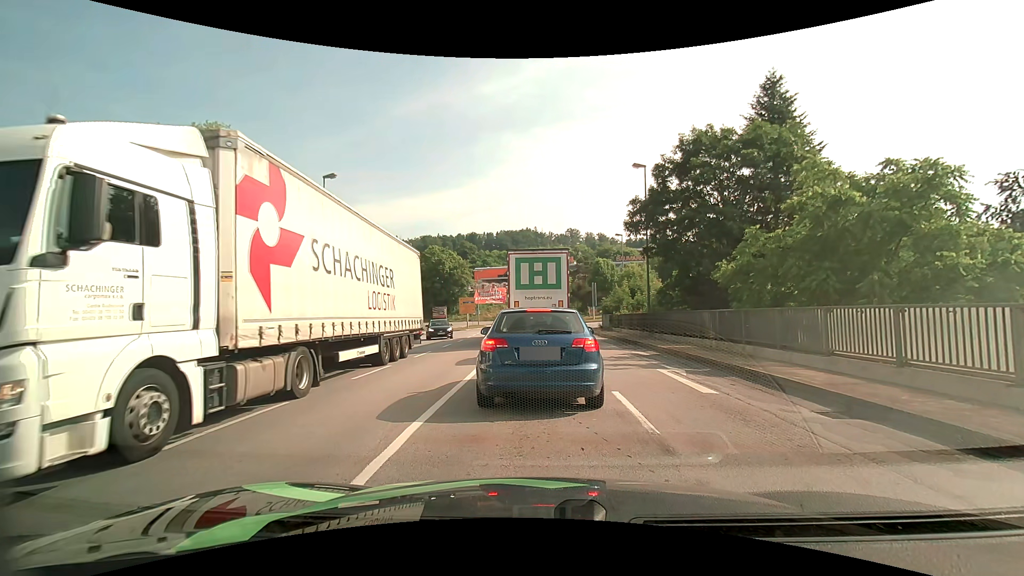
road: primary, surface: asphalt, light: Day
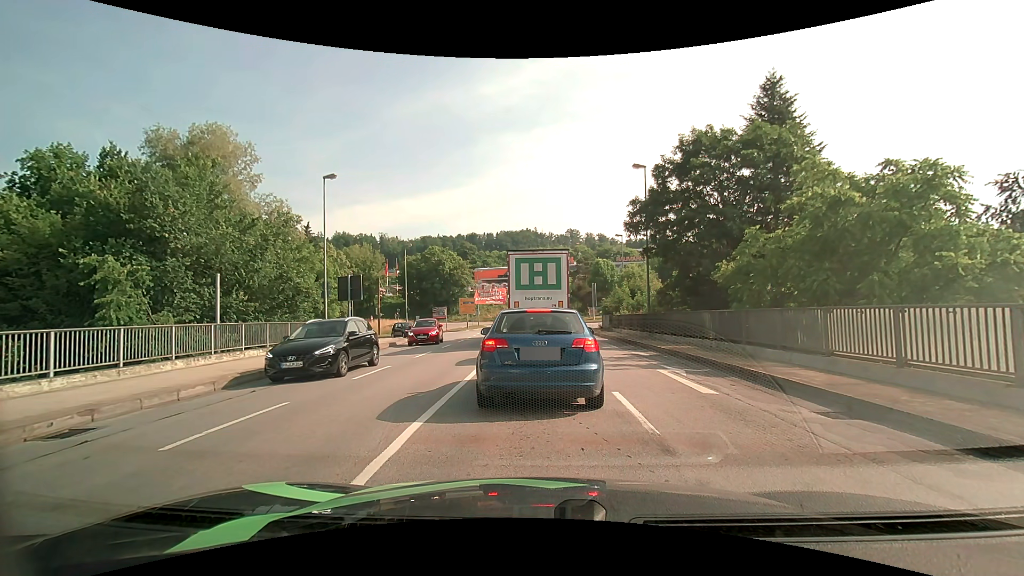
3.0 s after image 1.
(0.0, 0.0) m; 0°
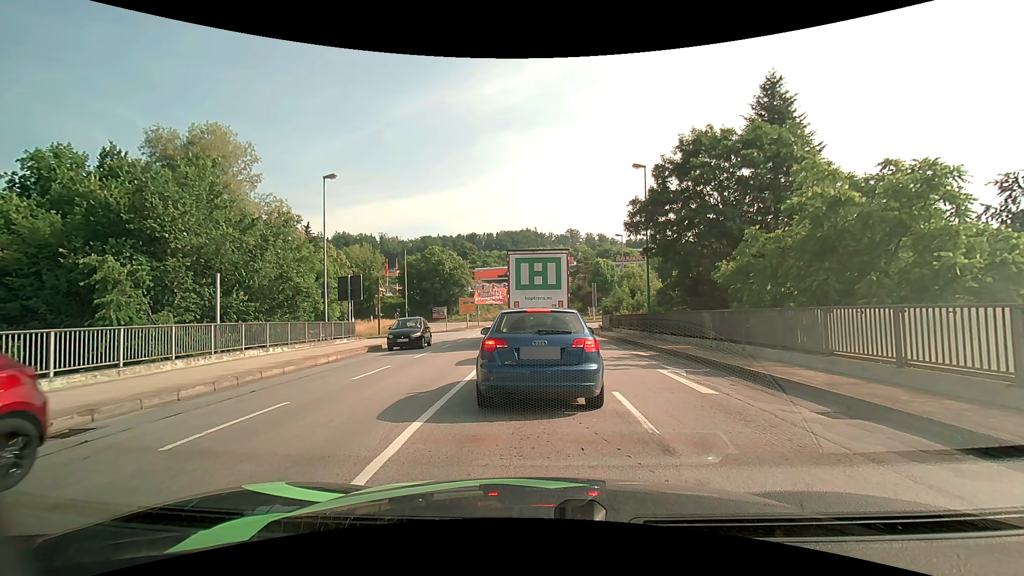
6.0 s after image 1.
(0.0, 0.0) m; 0°
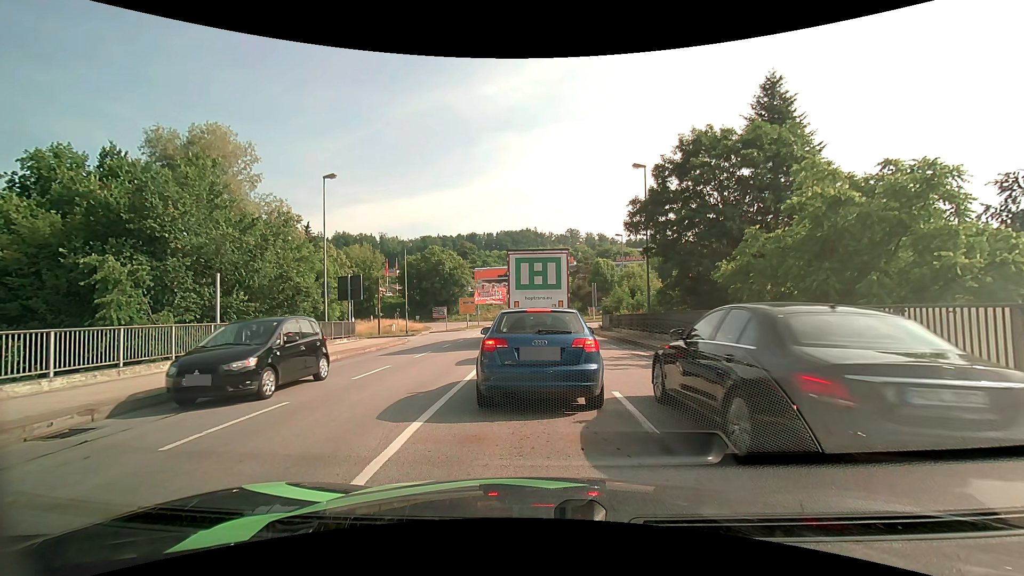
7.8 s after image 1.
(0.0, 0.0) m; 0°
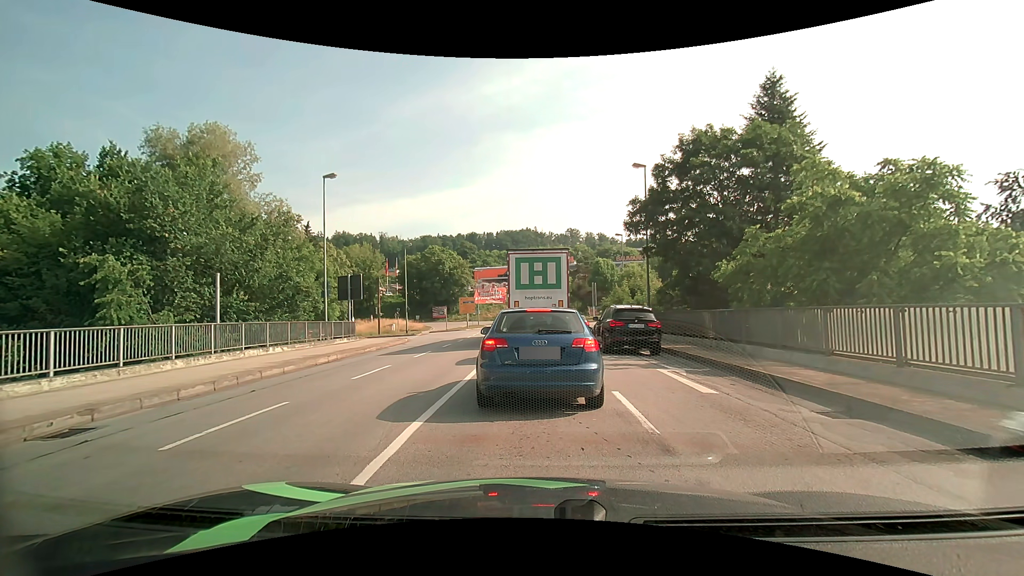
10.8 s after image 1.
(0.0, 0.0) m; 0°
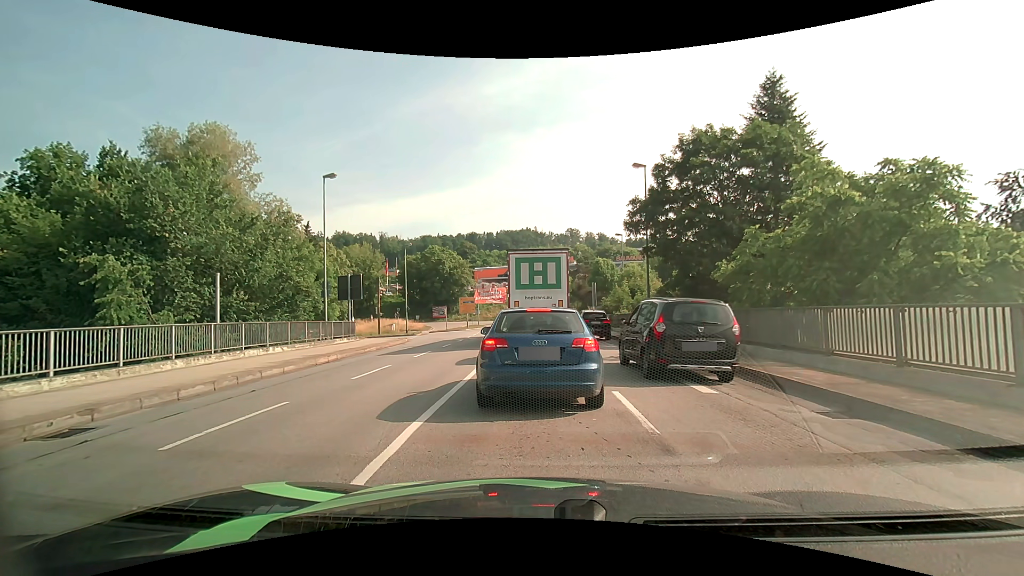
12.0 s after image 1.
(0.0, 0.0) m; 0°
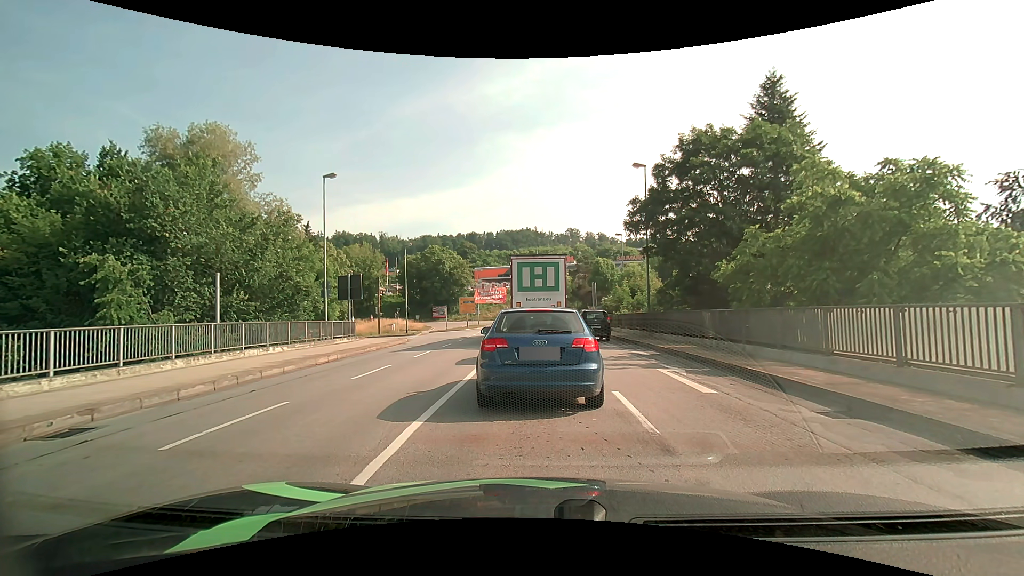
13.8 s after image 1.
(0.0, 0.0) m; 0°
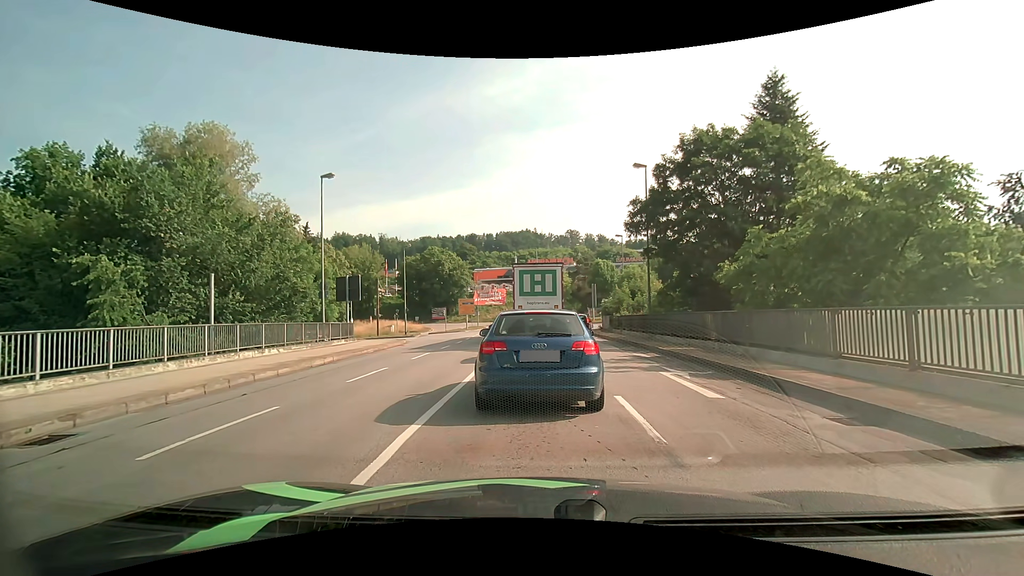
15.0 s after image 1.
(0.0, +0.3) m; 0°
(0, +10) (+1, +20) (+1, +30) (+1, +40) (+1, +50) (0, +60) (-5, +68) (-15, +72) (-24, +73) (-34, +72) m
